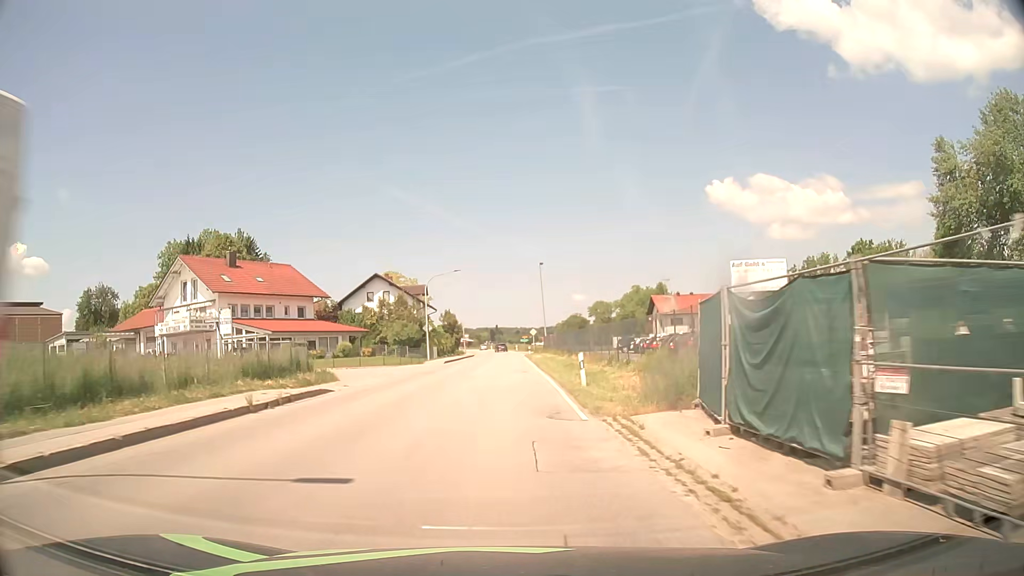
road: secondary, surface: asphalt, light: Day
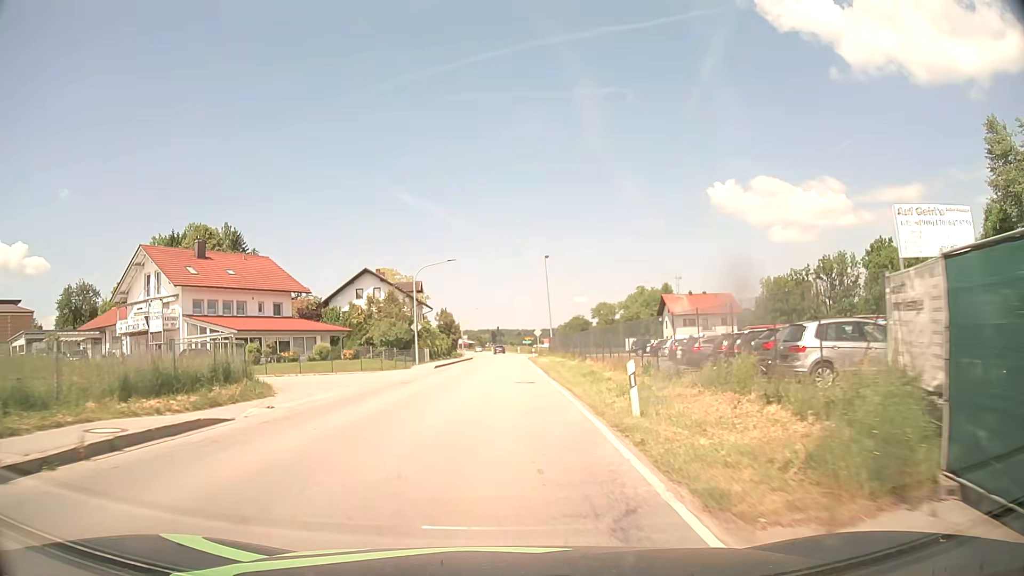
(-0.1, +7.7) m; 0°
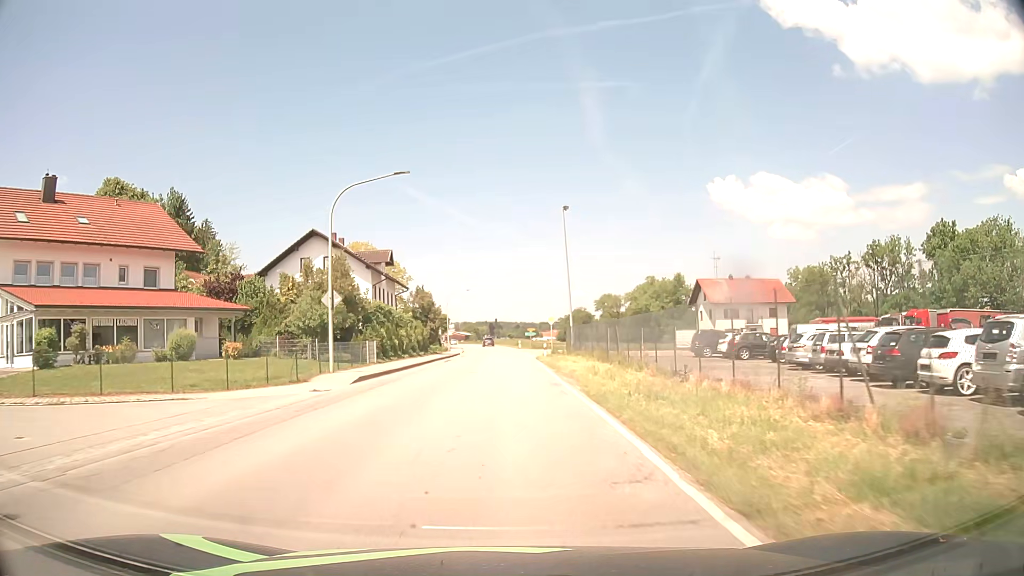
(-0.1, +22.9) m; 0°
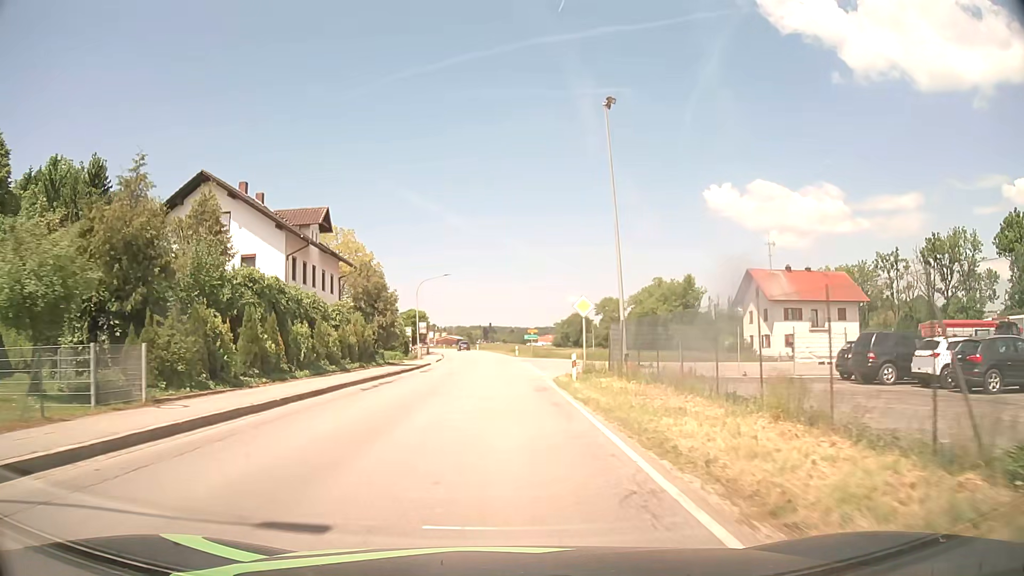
(+0.2, +22.8) m; 0°
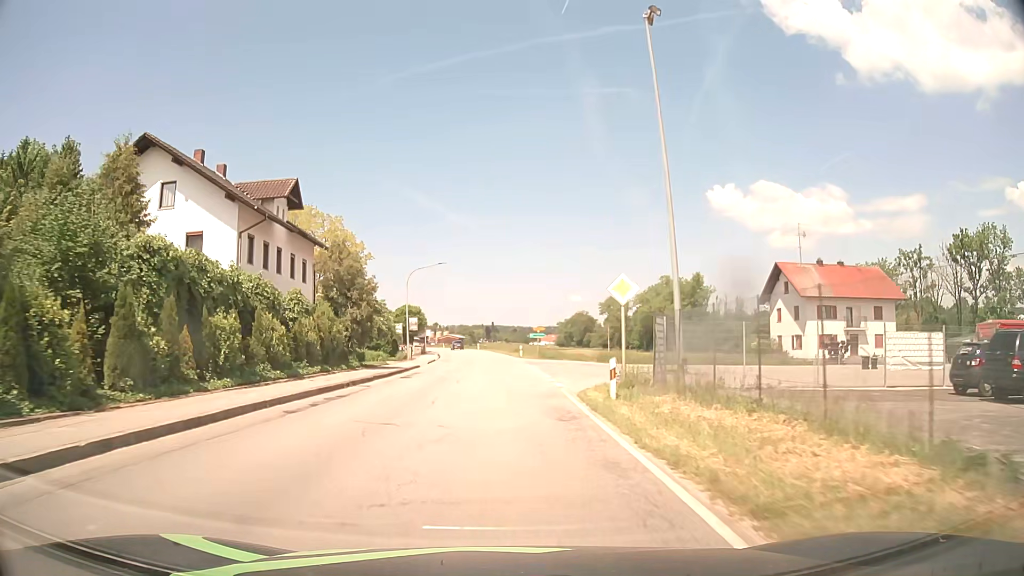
(0.0, +7.6) m; 0°
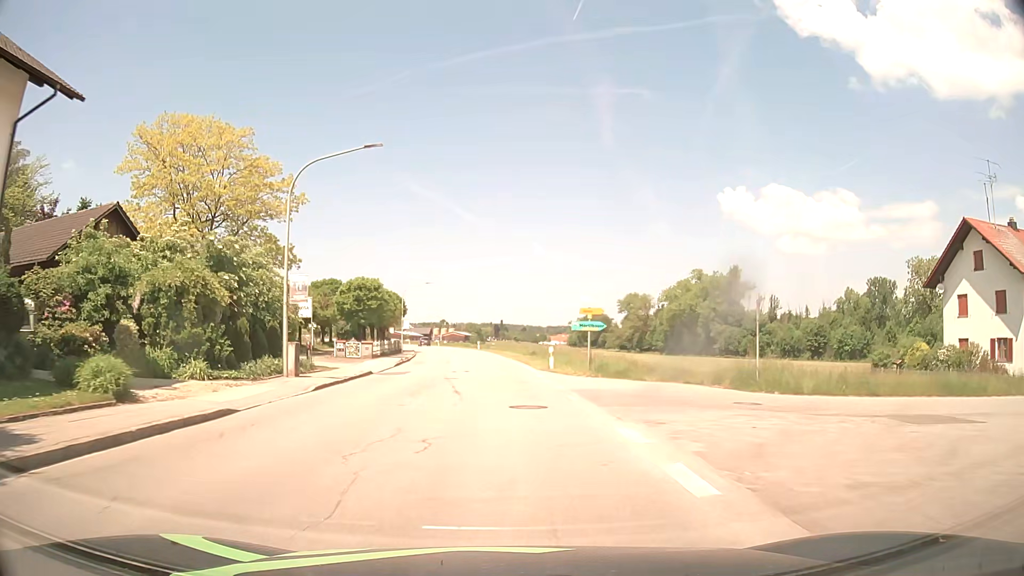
(-0.2, +30.2) m; -1°
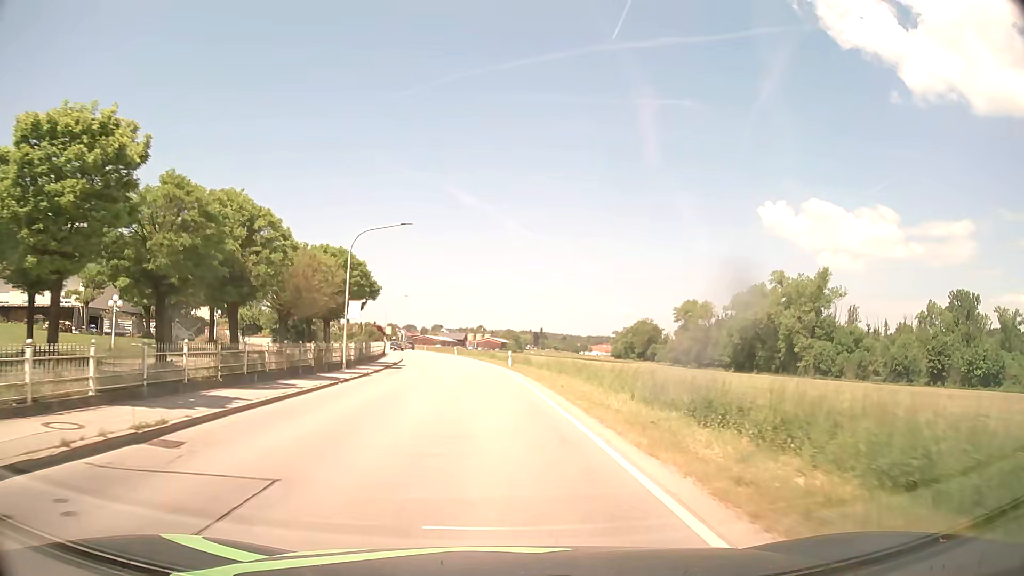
(-0.9, +37.5) m; -3°
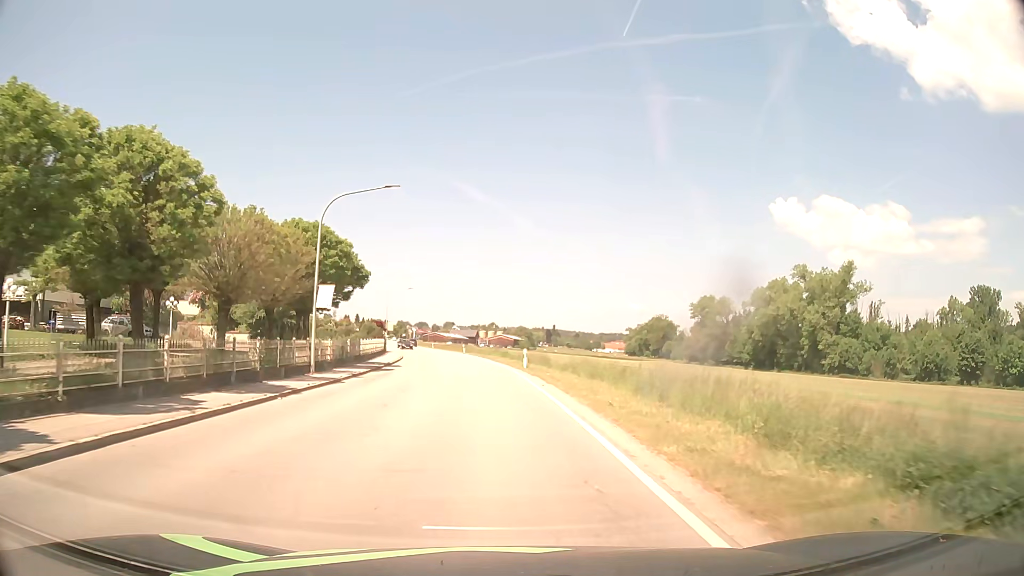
(0.0, +7.5) m; -1°
(0, +10) (0, +20) (-1, +30) (-2, +40) (-3, +50) (-4, +60) (-5, +70) (-7, +80) (-9, +89) (-11, +99) m
